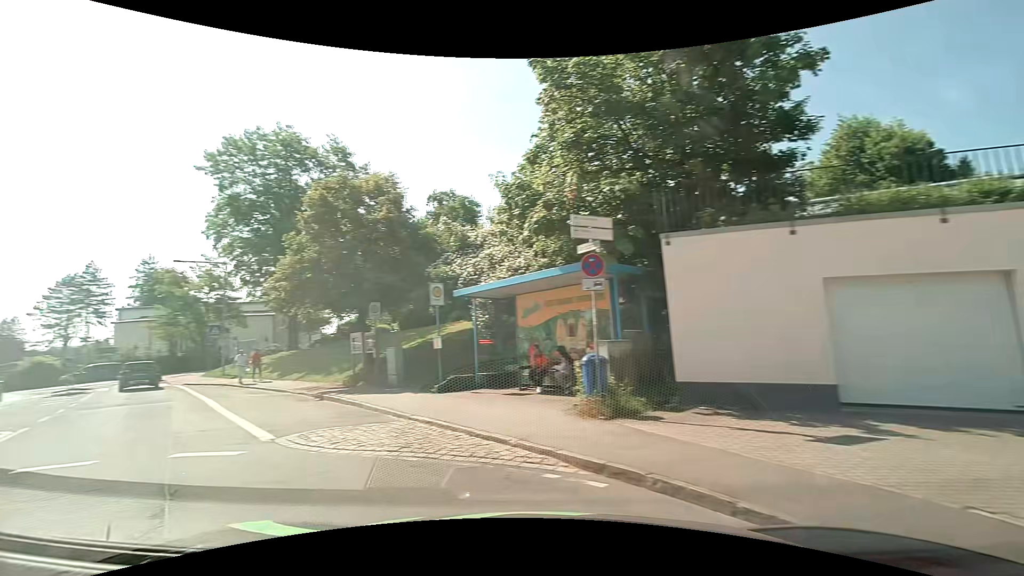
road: unclassified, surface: asphalt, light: Day
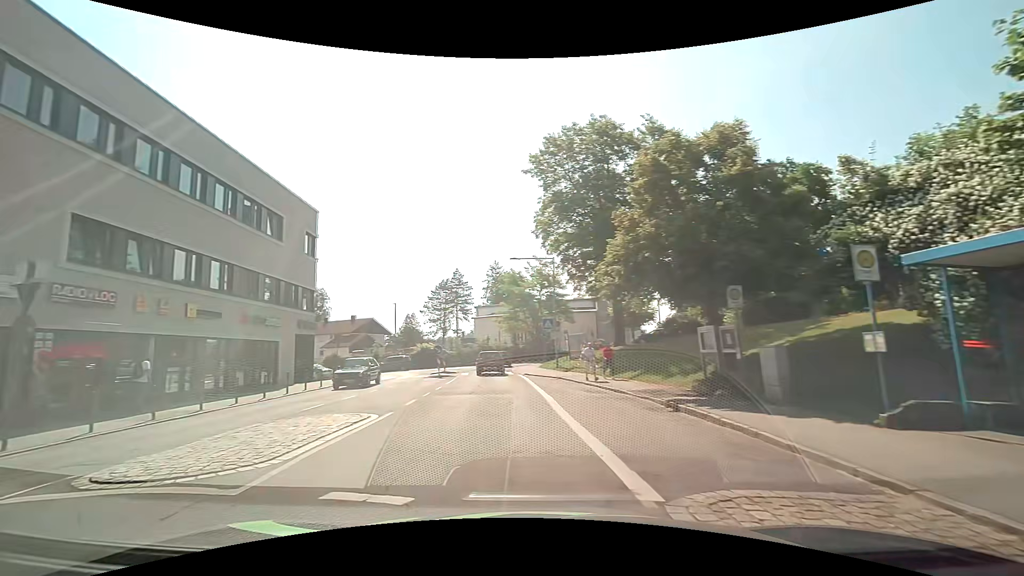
(-1.4, +4.2) m; -35°
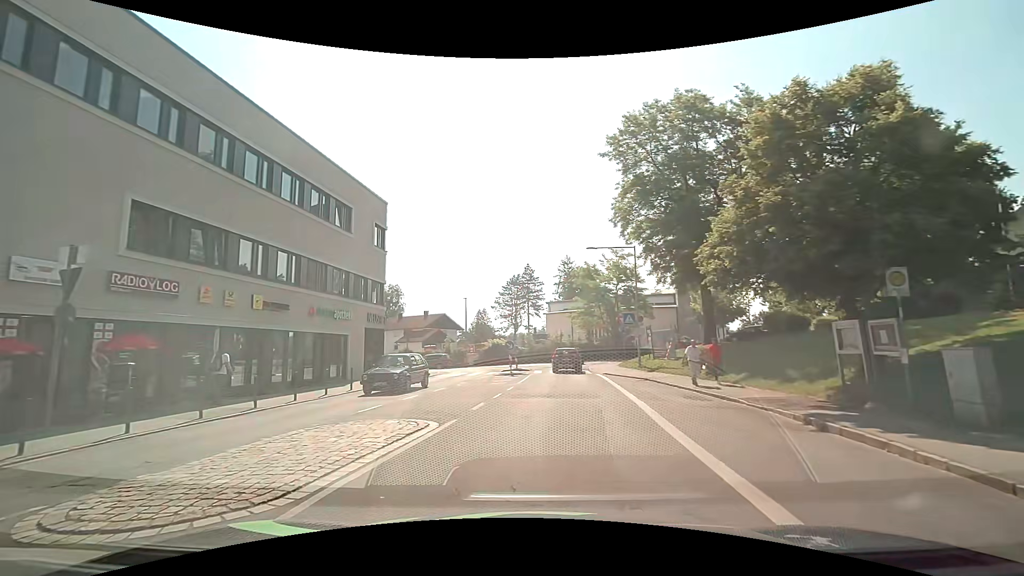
(-0.2, +2.5) m; -7°
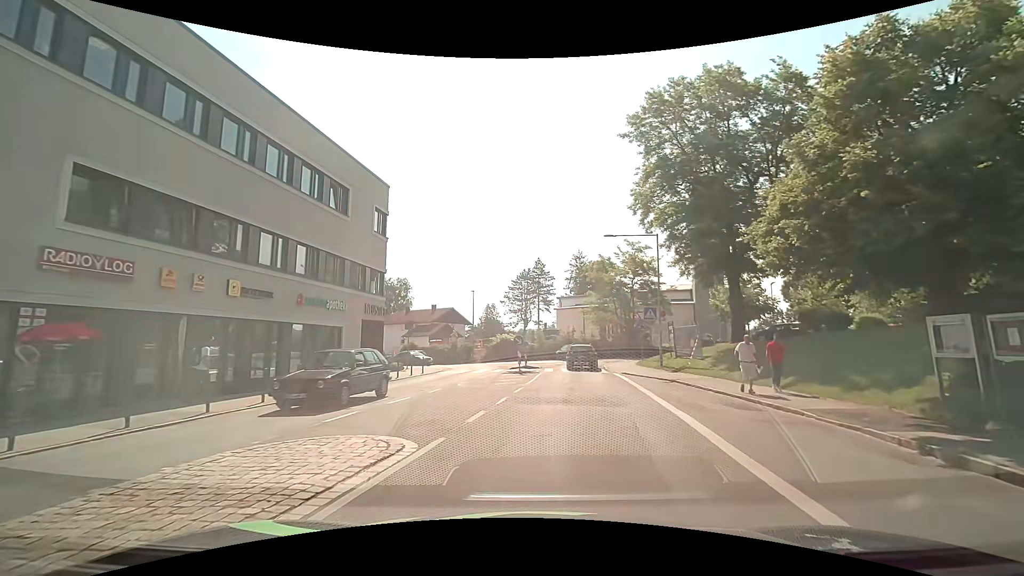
(0.0, +2.8) m; -1°
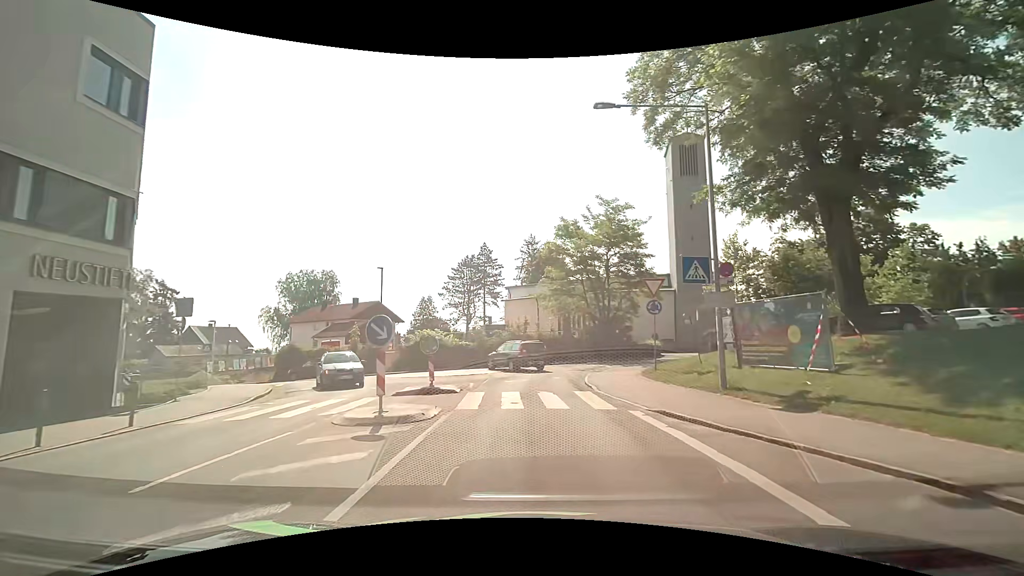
(+1.0, +16.9) m; +5°
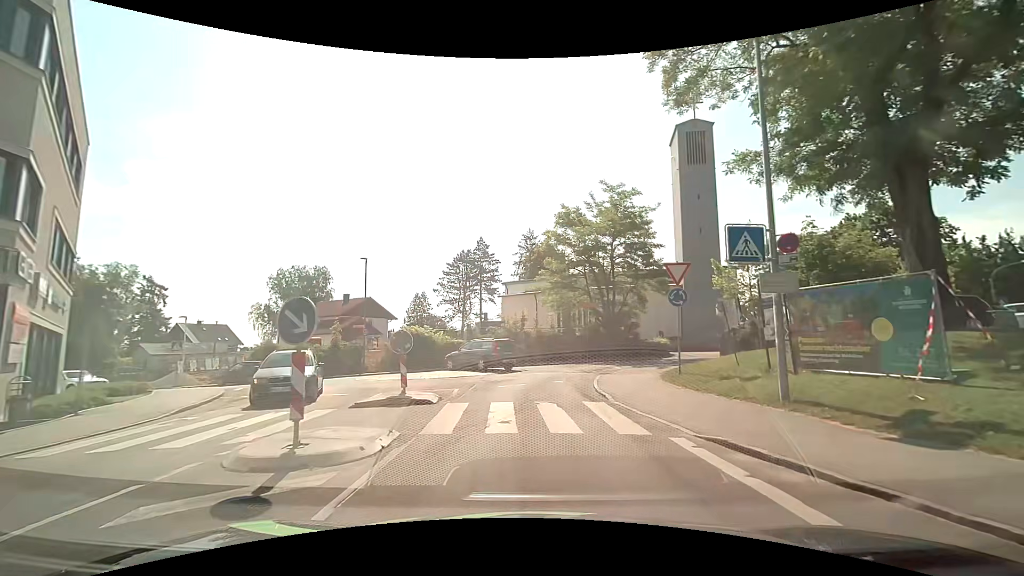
(0.0, +3.3) m; -1°
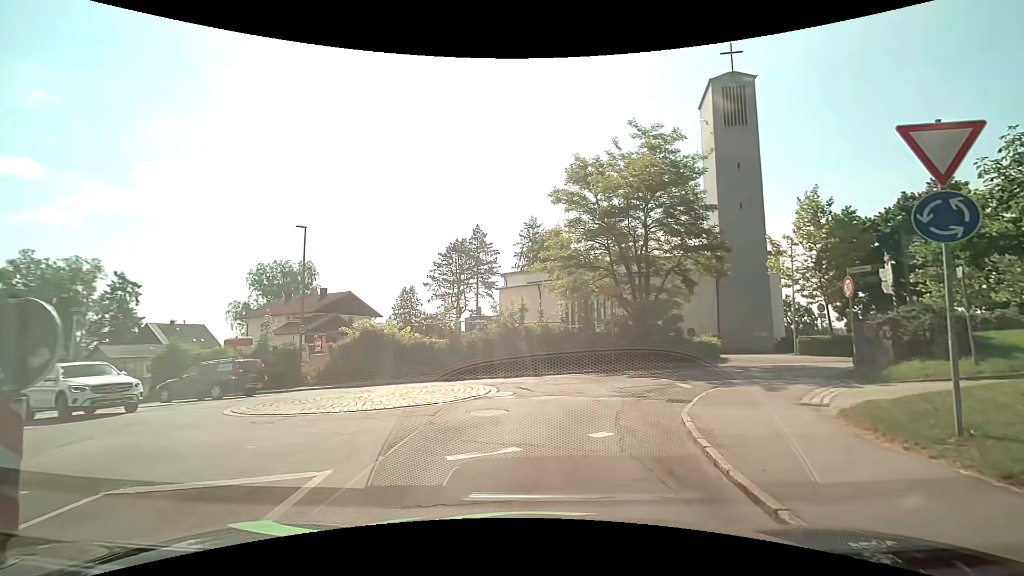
(+0.2, +9.6) m; 0°
